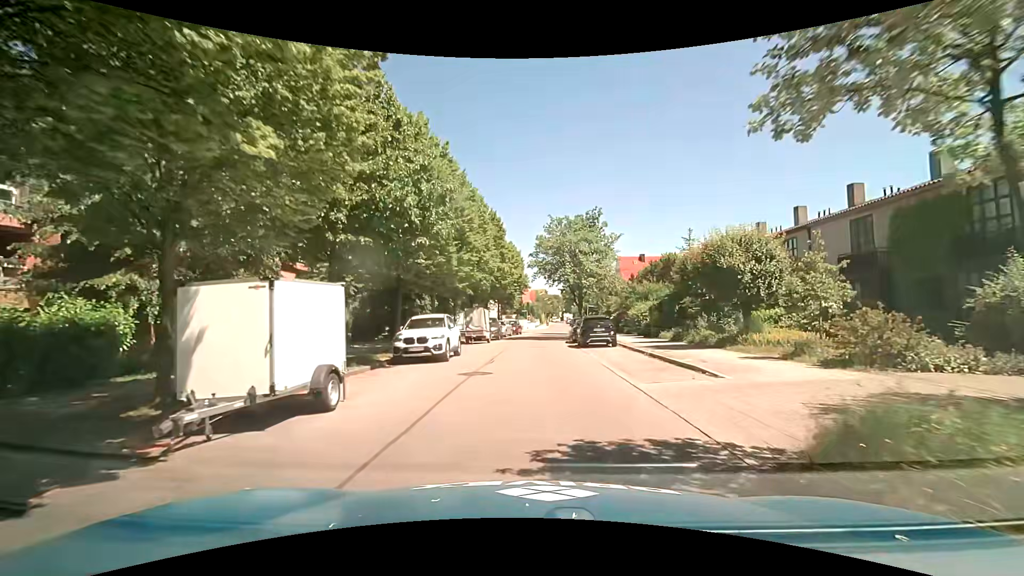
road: residential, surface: asphalt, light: Day
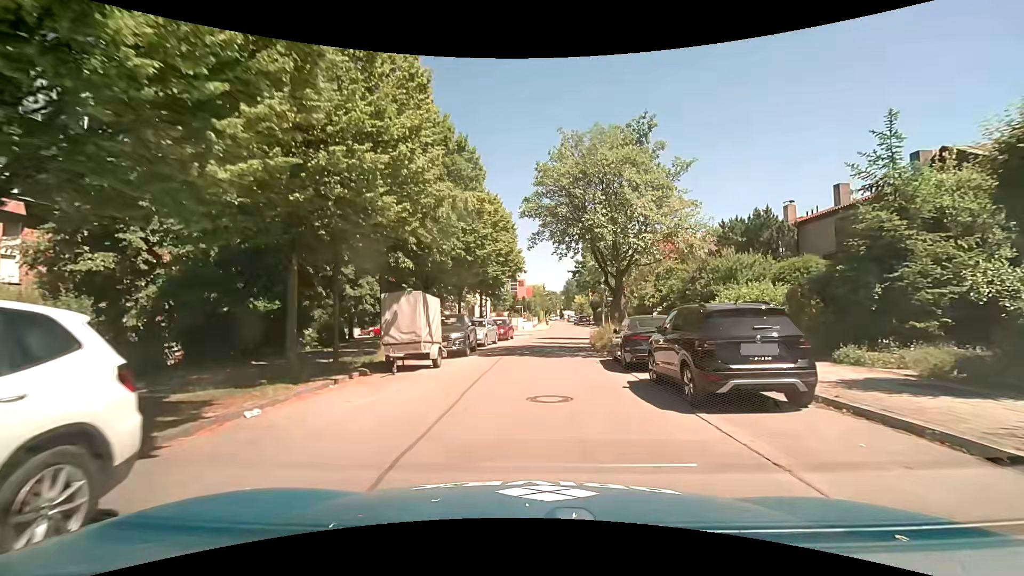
(0.0, +17.0) m; 0°
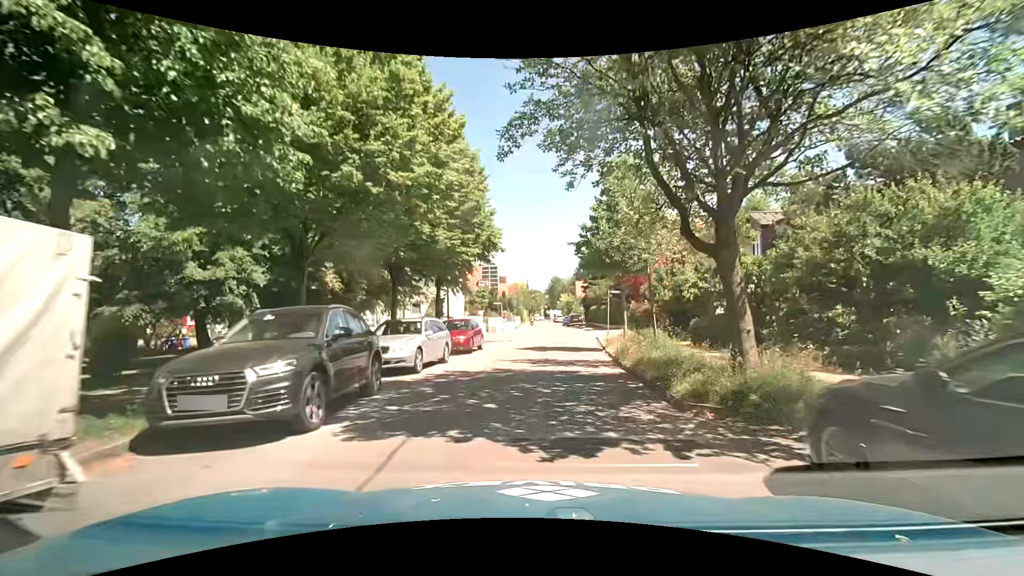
(+0.2, +12.4) m; +1°
(0, +10) (+1, +20) (+2, +30) (+3, +40) (+3, +50) (+3, +60) (+4, +70) (+4, +80) (+4, +90) (+4, +100) m
